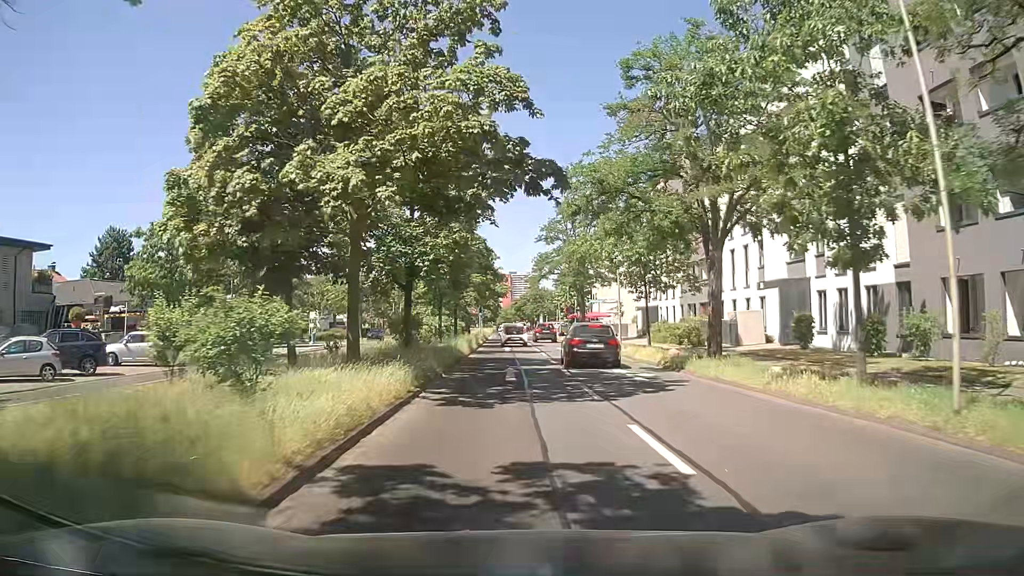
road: secondary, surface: asphalt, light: Day
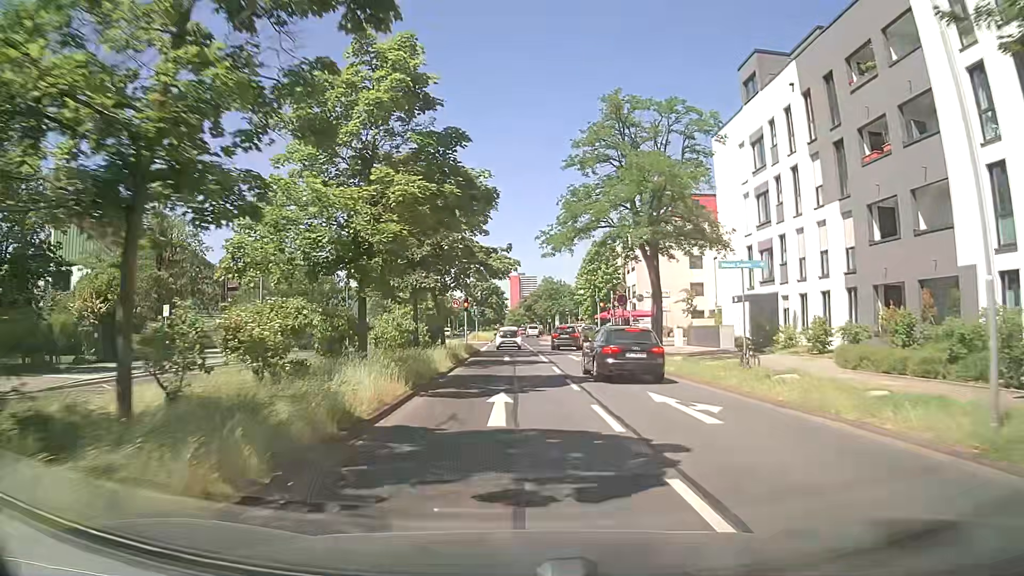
(-0.1, +27.6) m; 0°
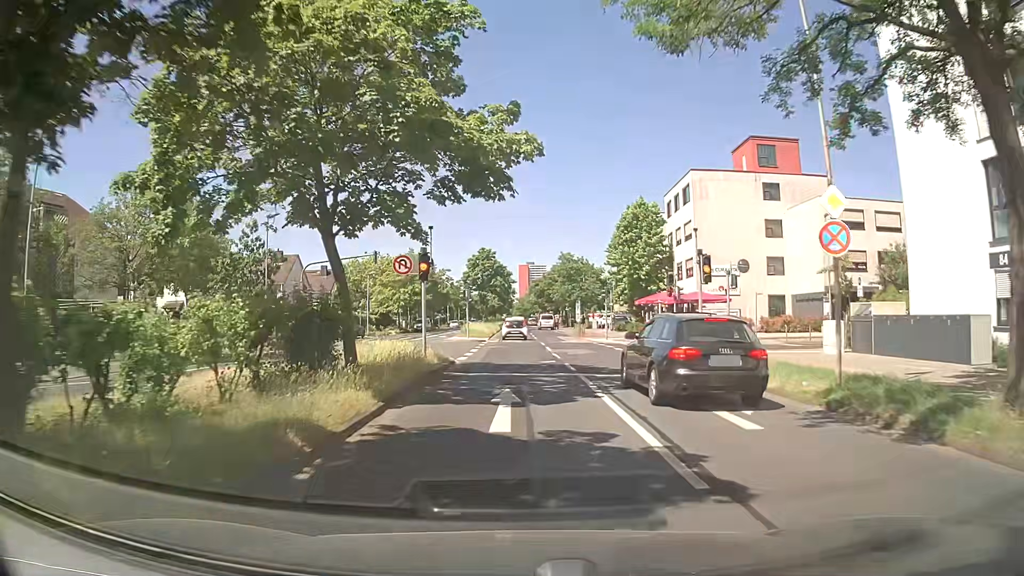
(-0.4, +21.1) m; -1°
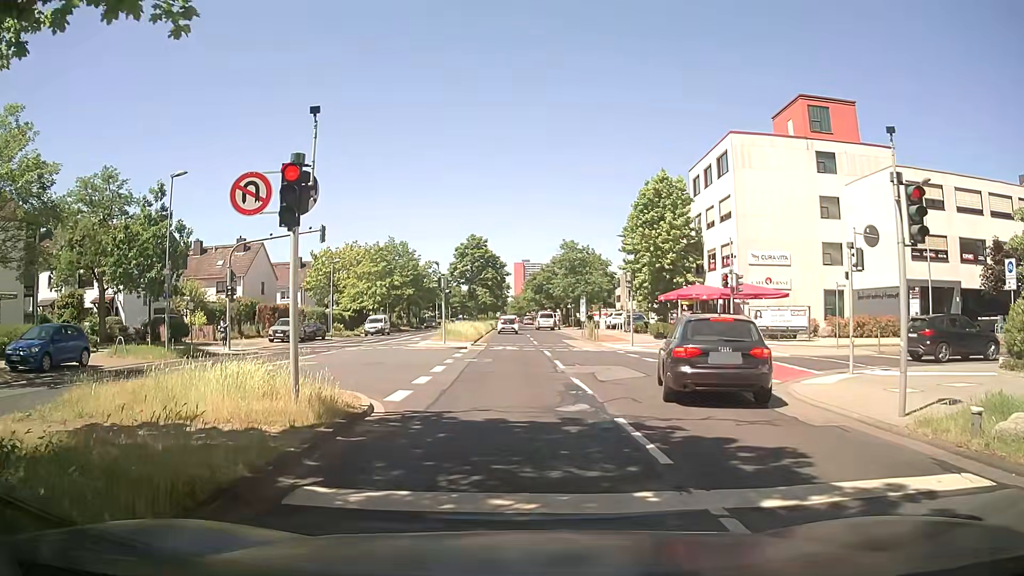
(0.0, +10.2) m; +1°
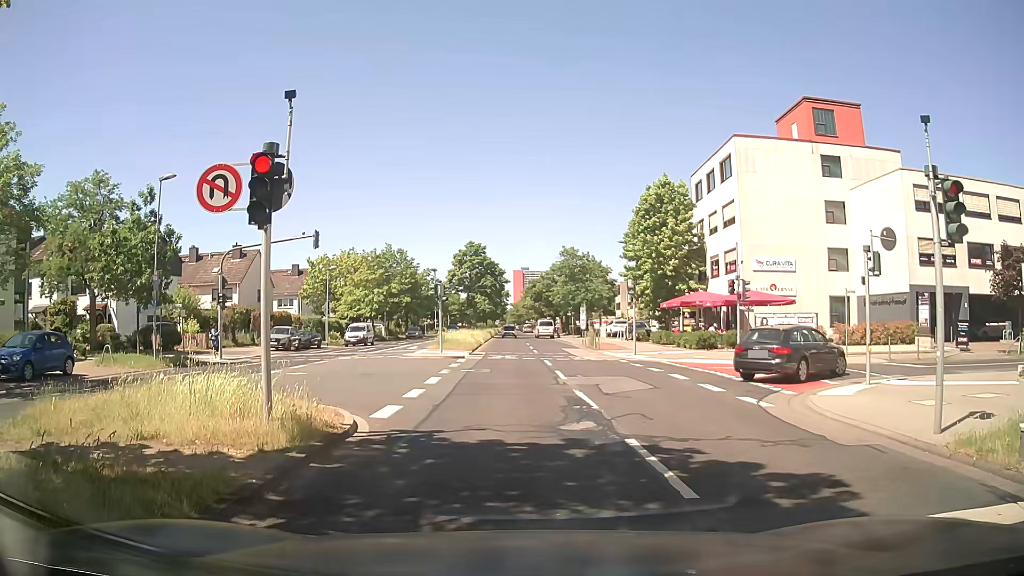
(0.0, +0.9) m; -1°
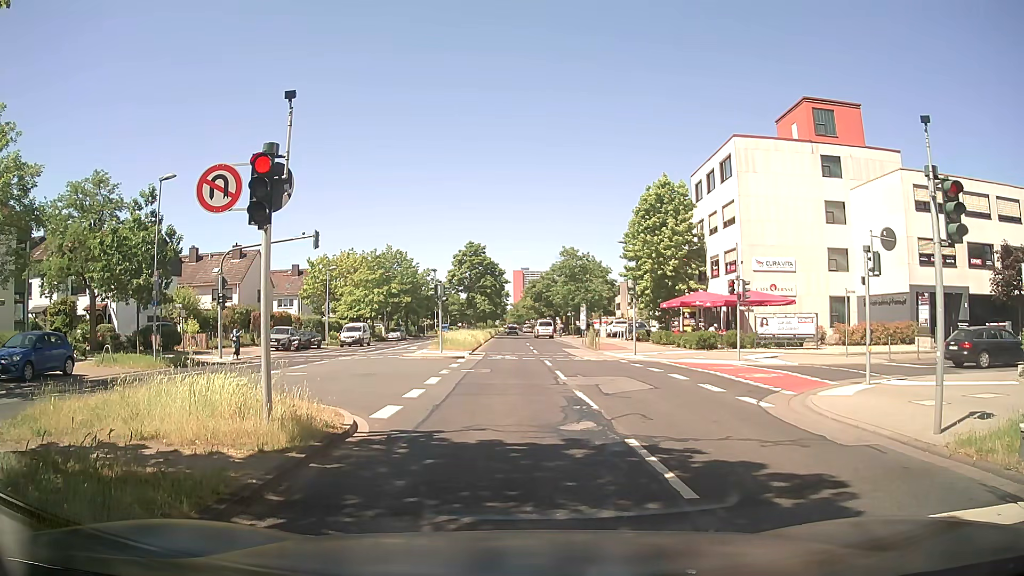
(0.0, 0.0) m; 0°
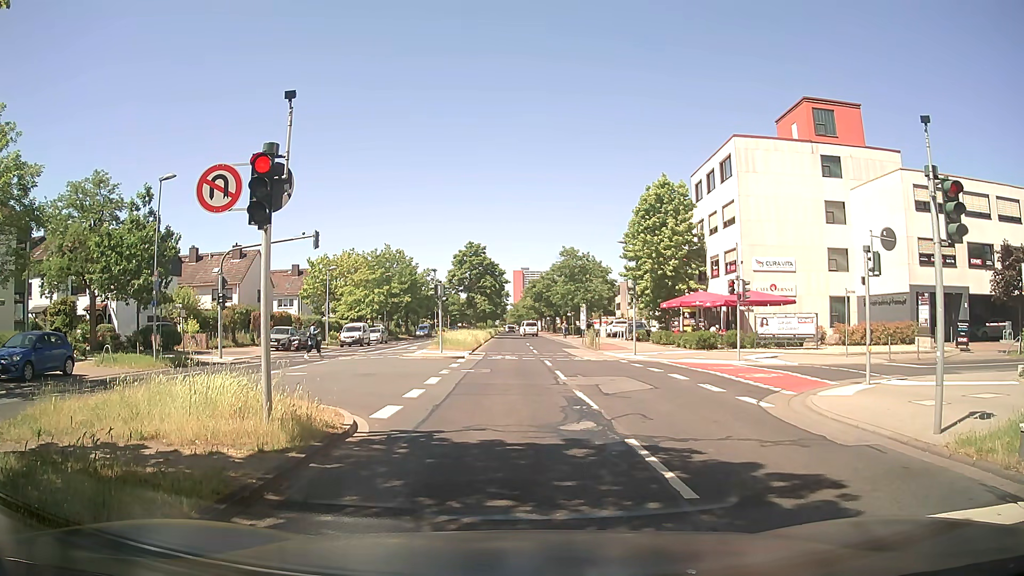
(0.0, 0.0) m; 0°
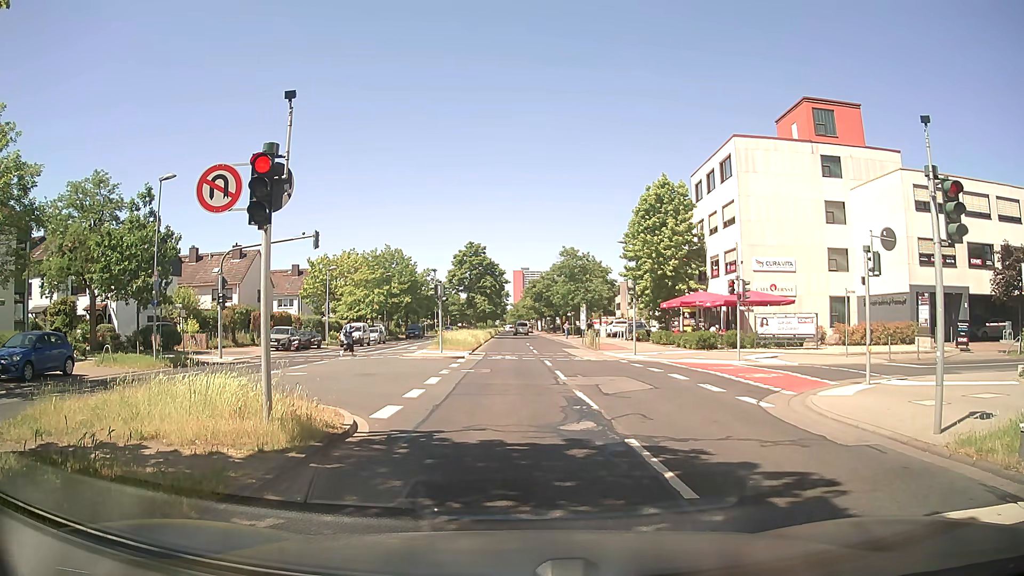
(0.0, 0.0) m; 0°
